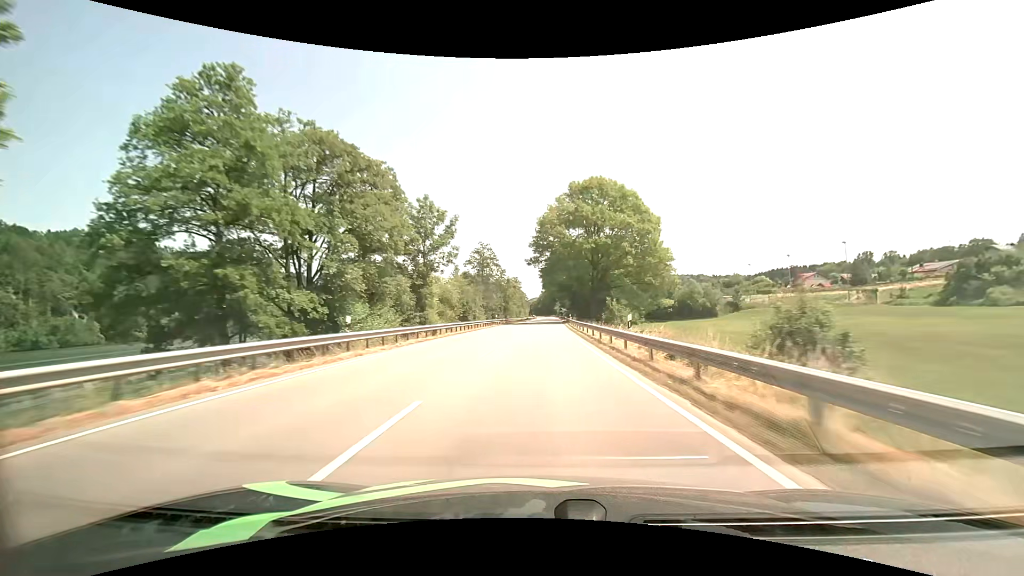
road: primary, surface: asphalt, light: Day
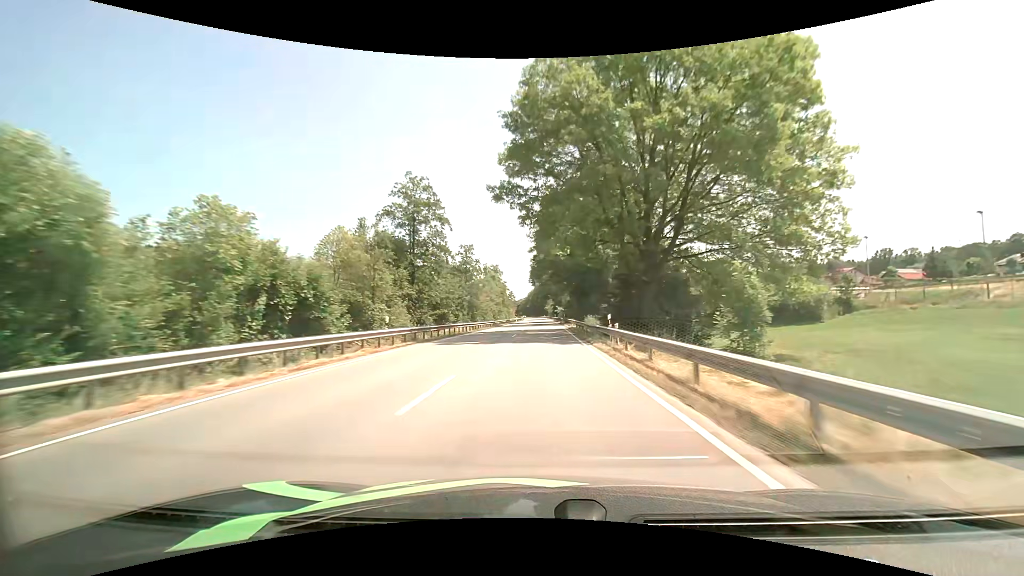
(+0.6, +44.4) m; +1°
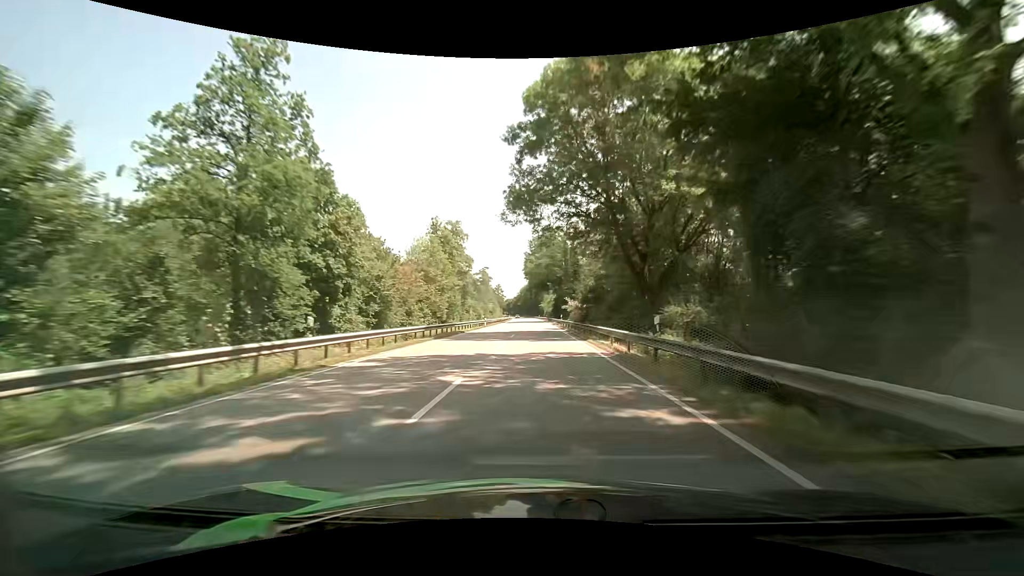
(+0.4, +59.9) m; +1°
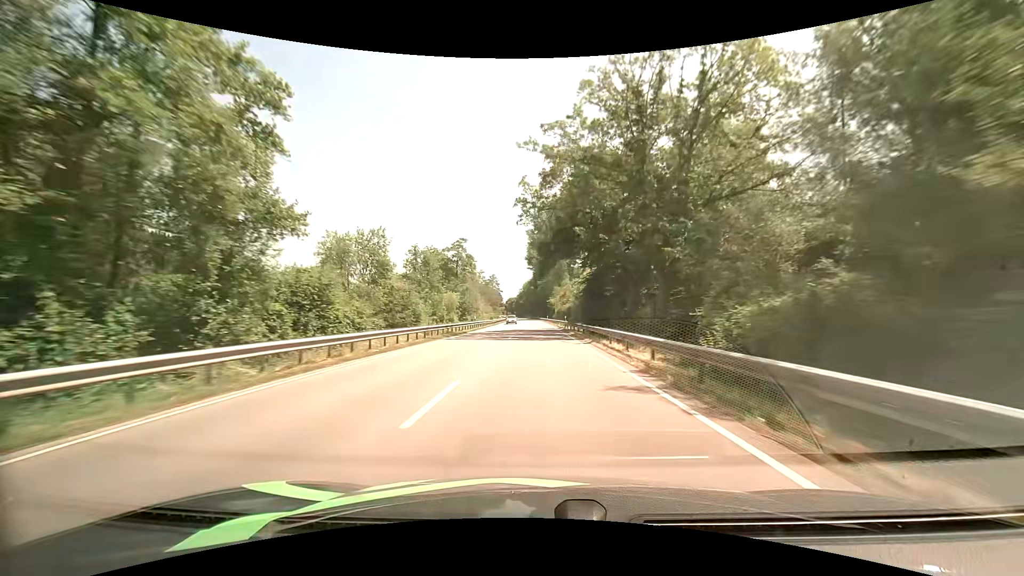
(-0.5, +60.0) m; -1°
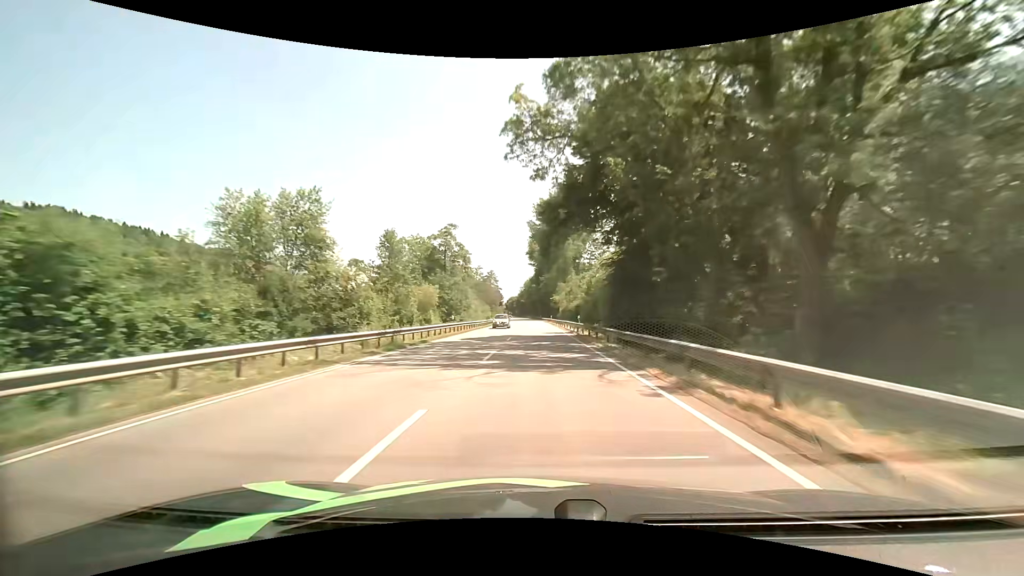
(0.0, +15.1) m; 0°
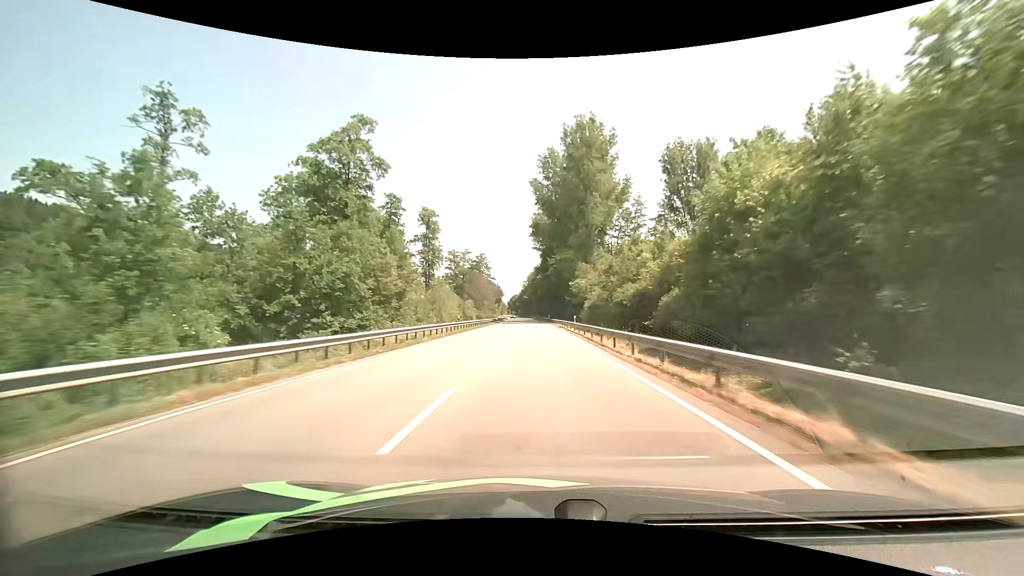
(-0.2, +45.7) m; 0°
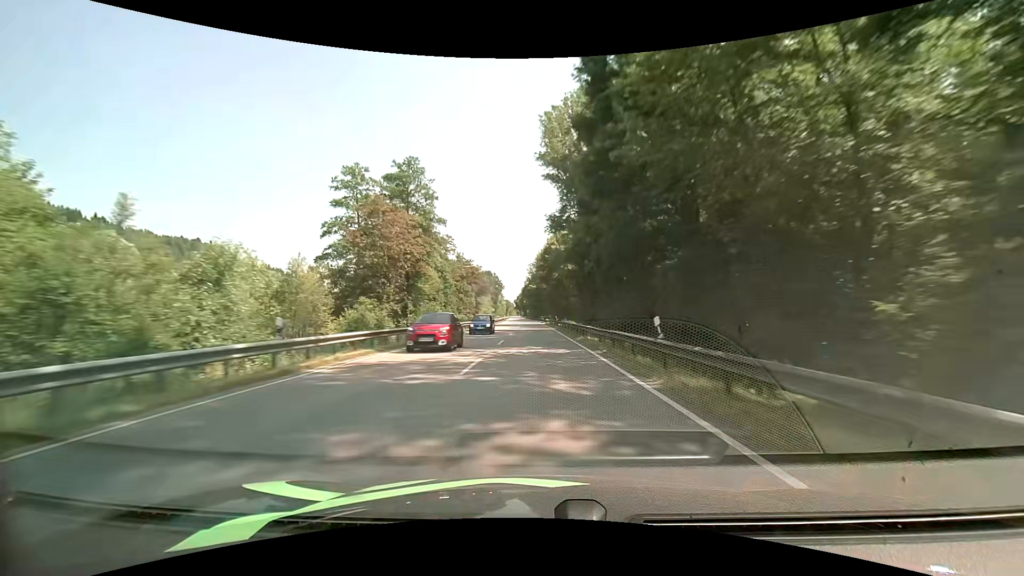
(-0.8, +77.3) m; -1°
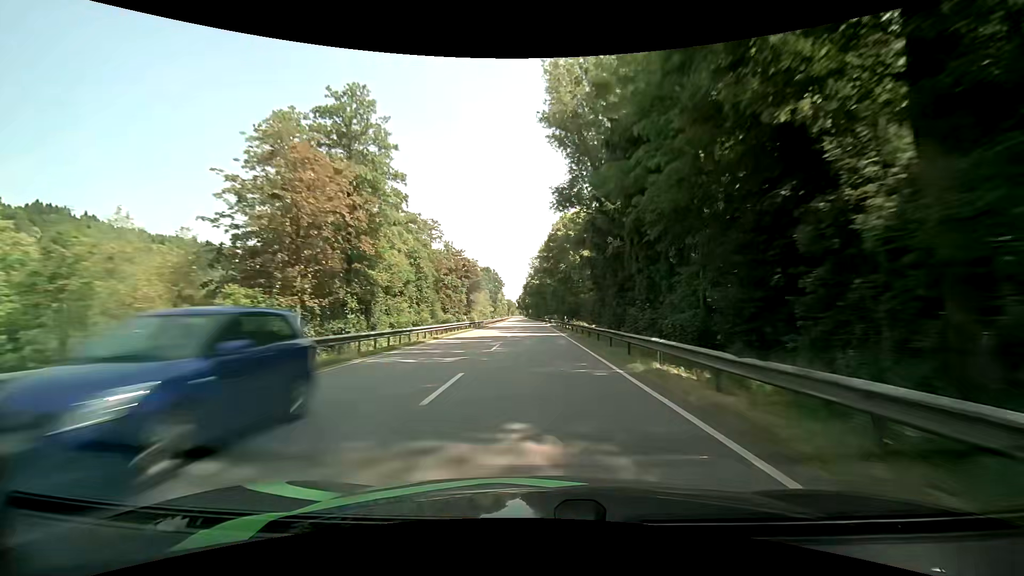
(-0.1, +15.6) m; 0°
(0, +10) (0, +20) (0, +30) (0, +40) (0, +50) (-1, +60) (-1, +70) (-1, +80) (-2, +90) (-2, +100) m
